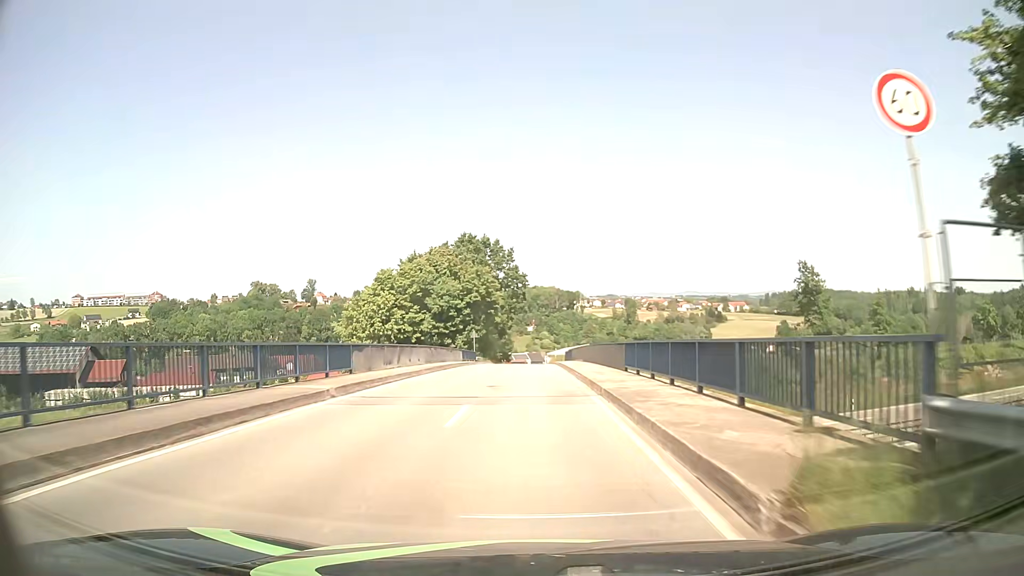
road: tertiary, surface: asphalt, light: Day
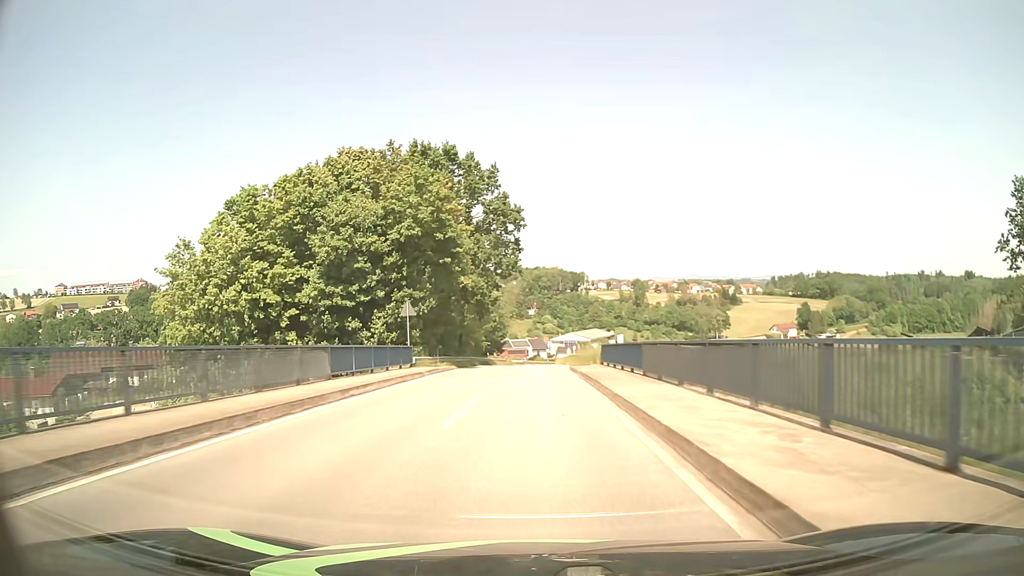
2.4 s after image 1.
(0.0, +36.6) m; 0°
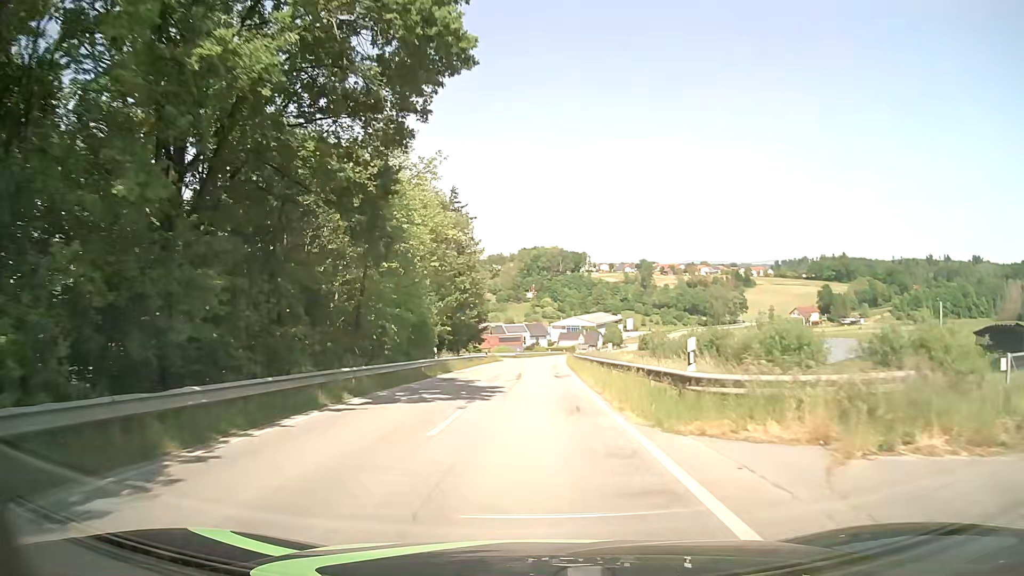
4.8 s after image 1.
(+0.1, +36.9) m; 0°
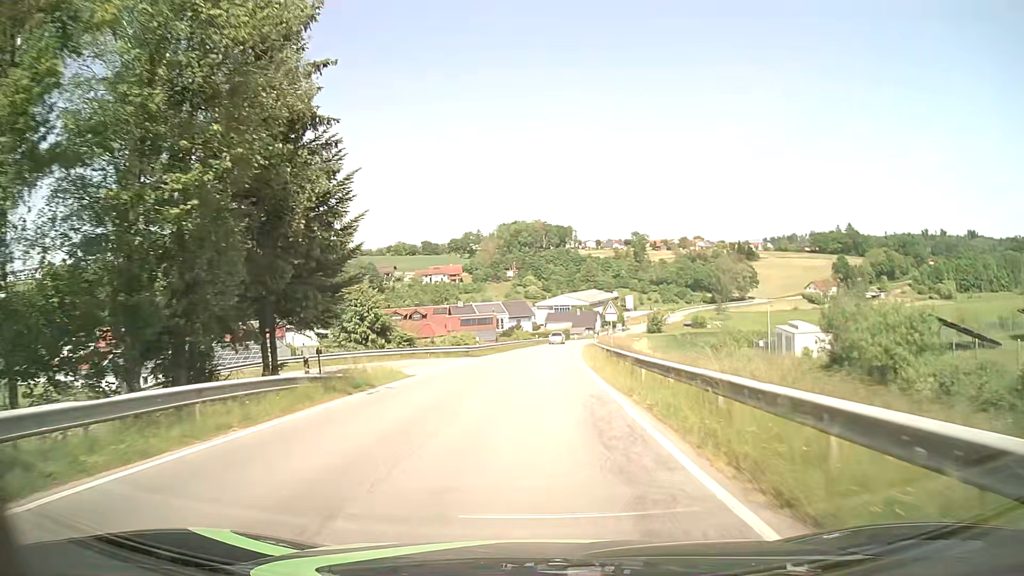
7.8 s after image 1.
(+0.2, +45.6) m; +1°
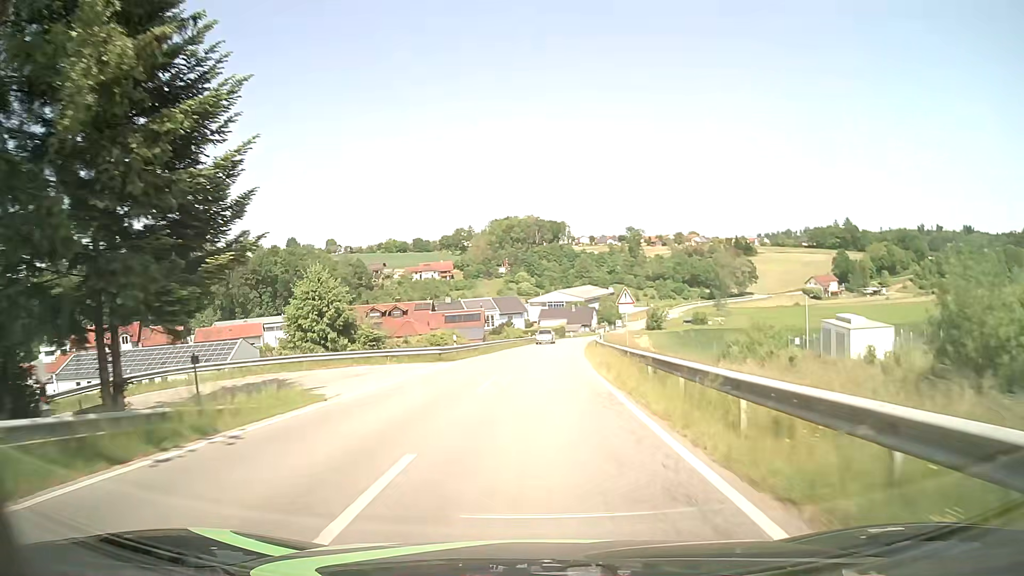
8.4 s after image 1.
(0.0, +9.1) m; +1°
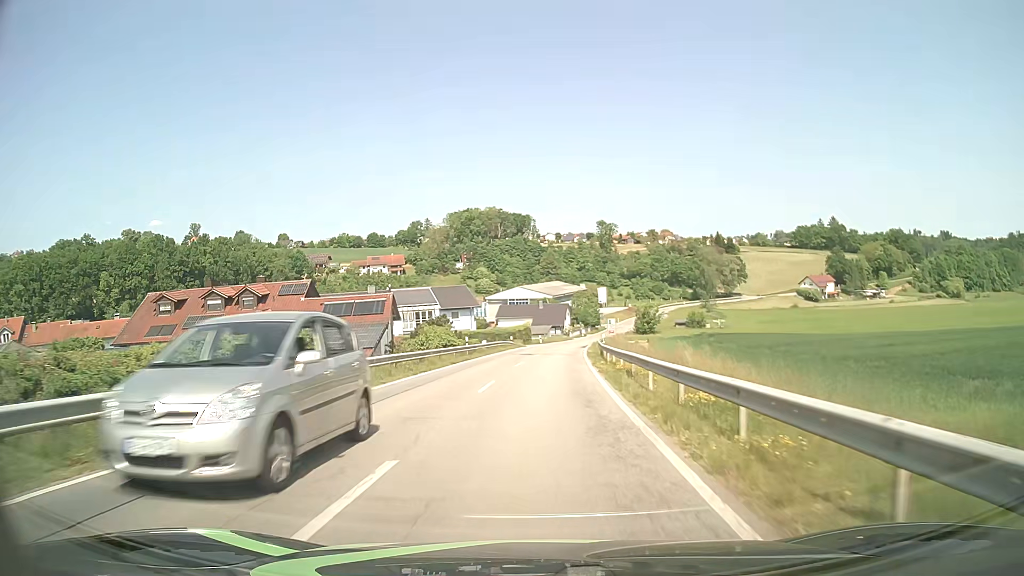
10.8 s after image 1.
(+0.7, +36.4) m; +3°
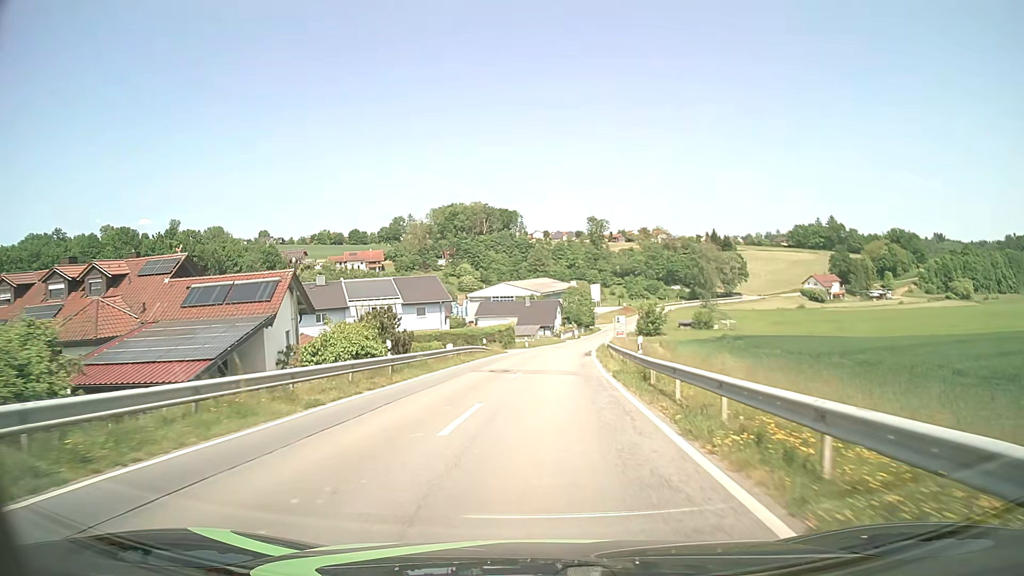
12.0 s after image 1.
(+0.2, +18.2) m; +1°
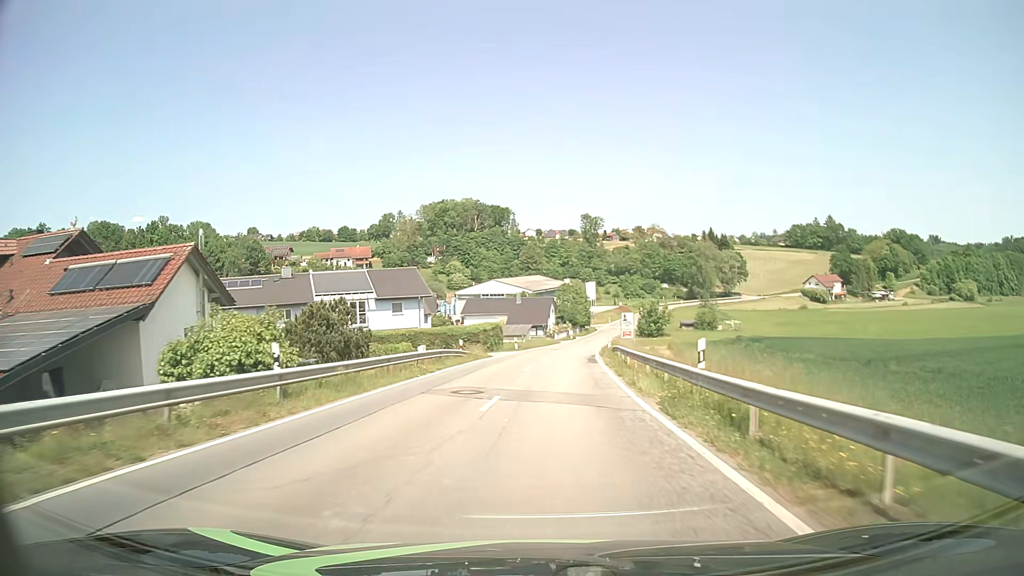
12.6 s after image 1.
(+0.1, +9.1) m; +1°
(0, +10) (0, +20) (+1, +30) (+2, +40) (+3, +50) (+4, +60) (+5, +70) (+7, +80) (+8, +90) (+10, +99) m
